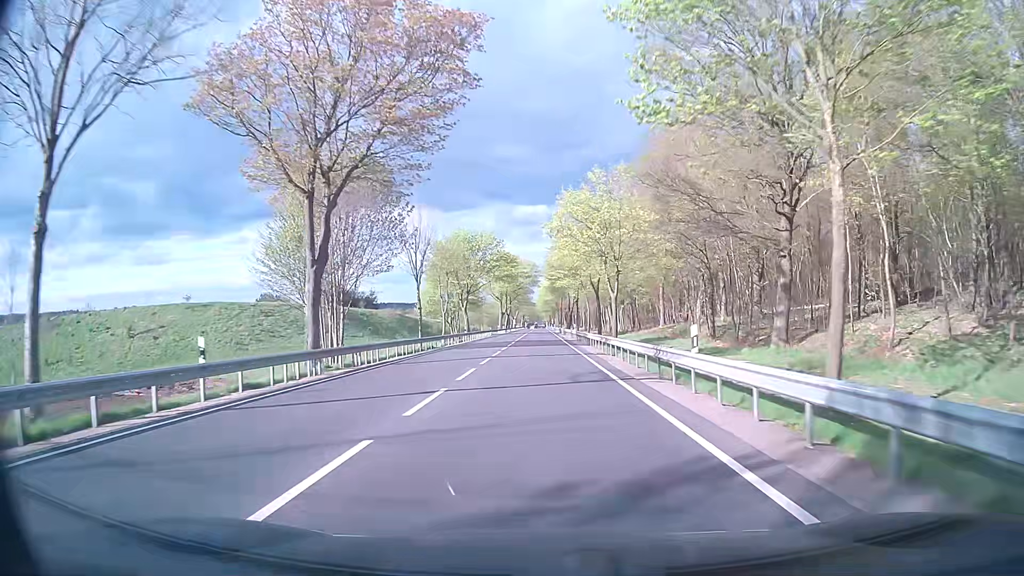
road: primary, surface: asphalt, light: Day
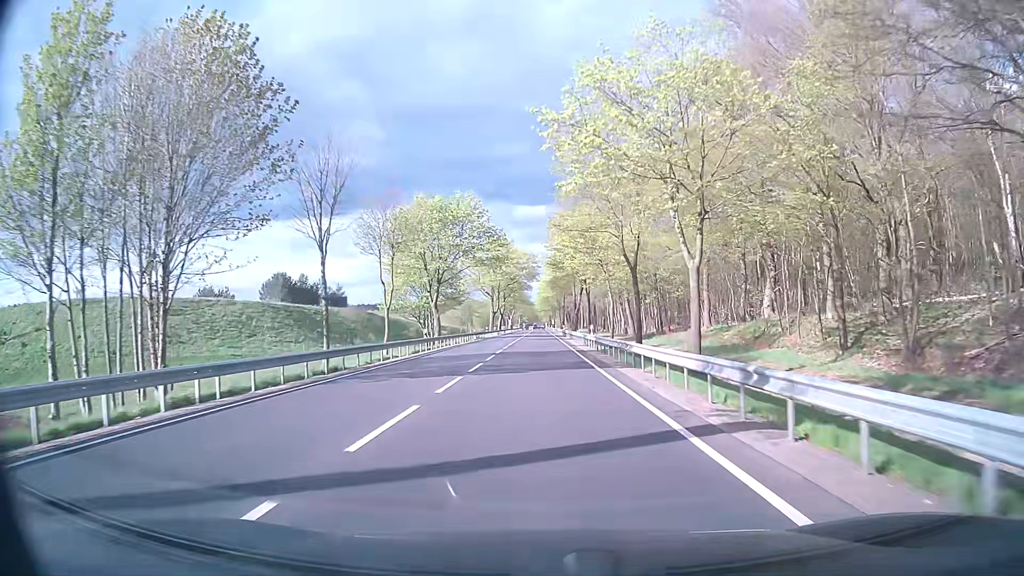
(-0.1, +21.6) m; 0°
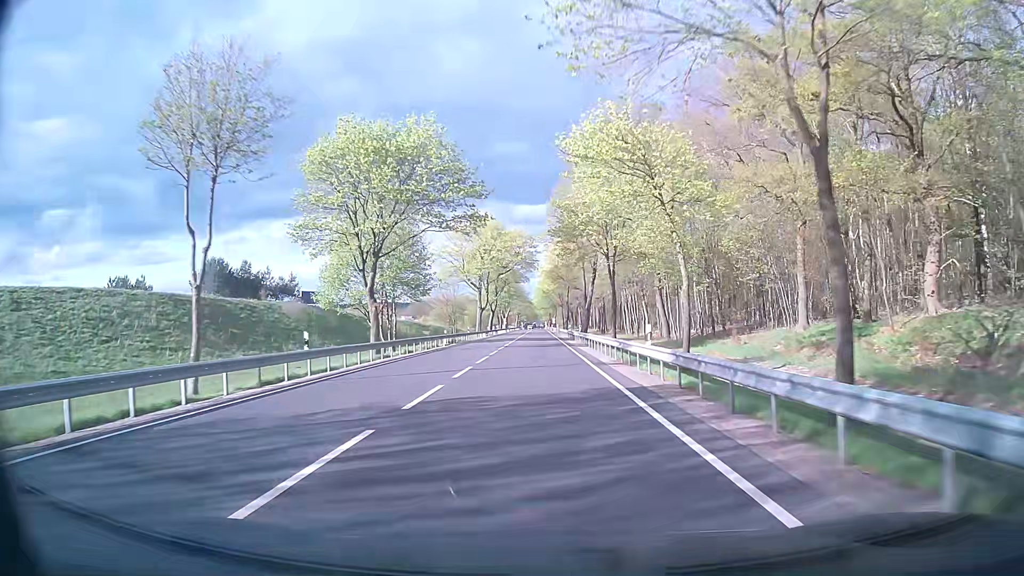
(0.0, +21.6) m; 0°
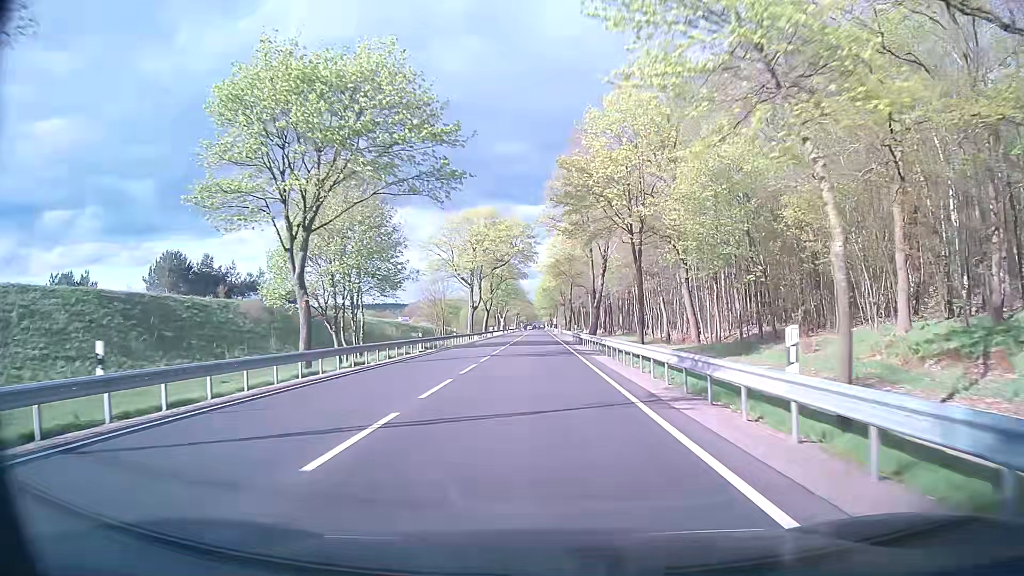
(0.0, +10.8) m; 0°
(0, +10) (0, +20) (0, +30) (0, +40) (0, +50) (0, +60) (0, +70) (0, +80) (0, +90) (0, +100) m
